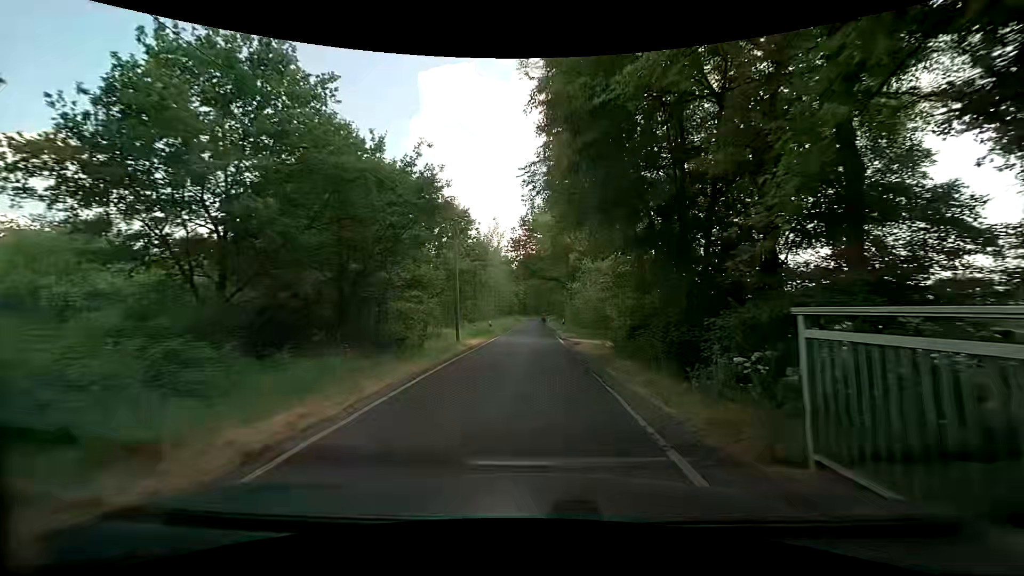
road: unclassified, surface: asphalt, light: Day
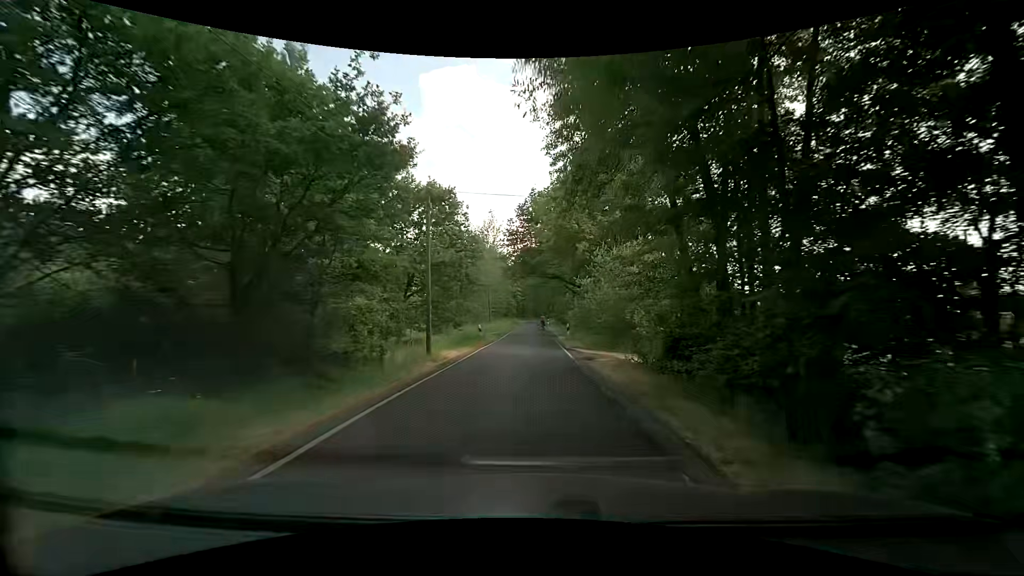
(0.0, +6.3) m; -1°
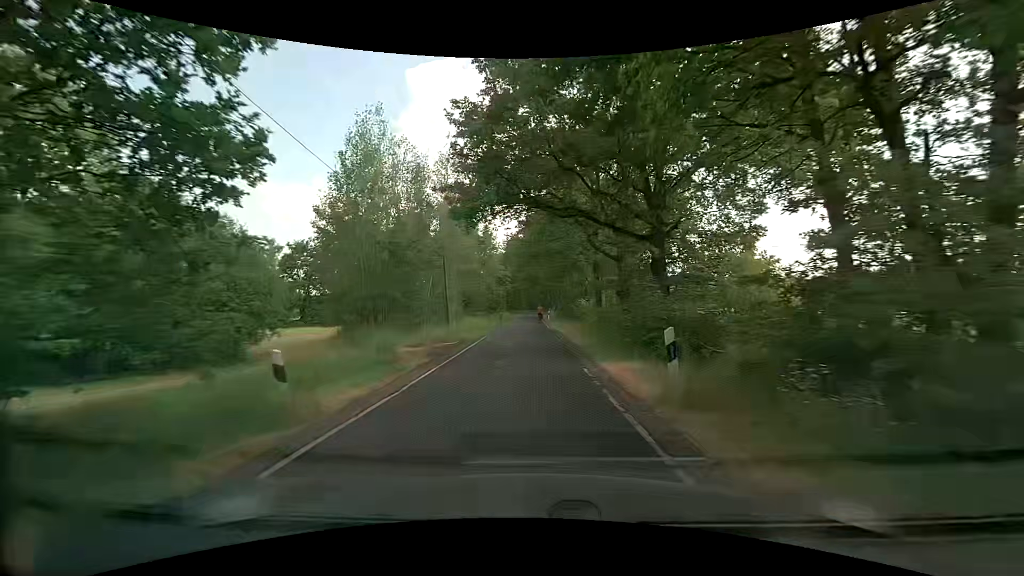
(+0.6, +24.5) m; +1°
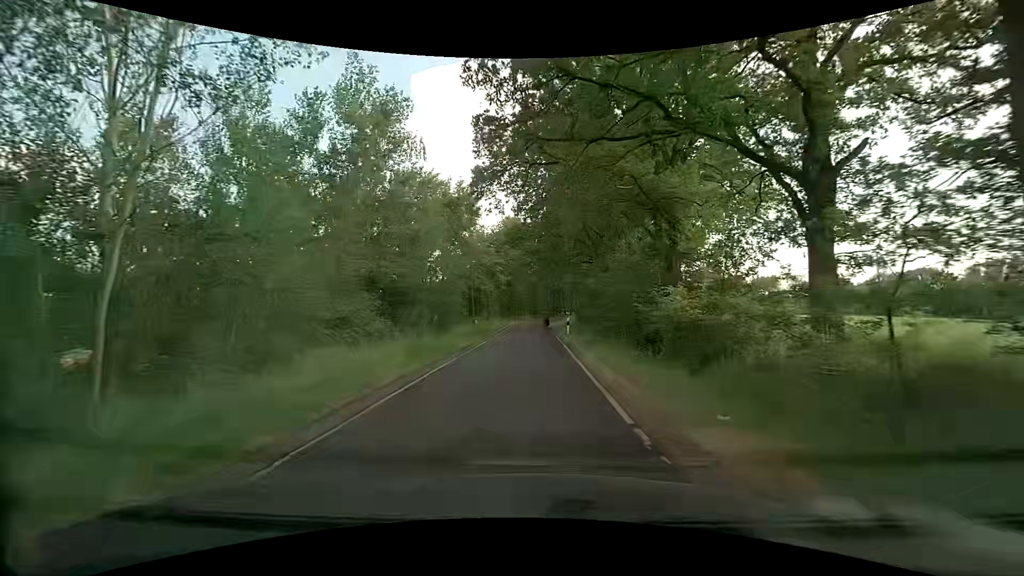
(+0.3, +27.9) m; -1°
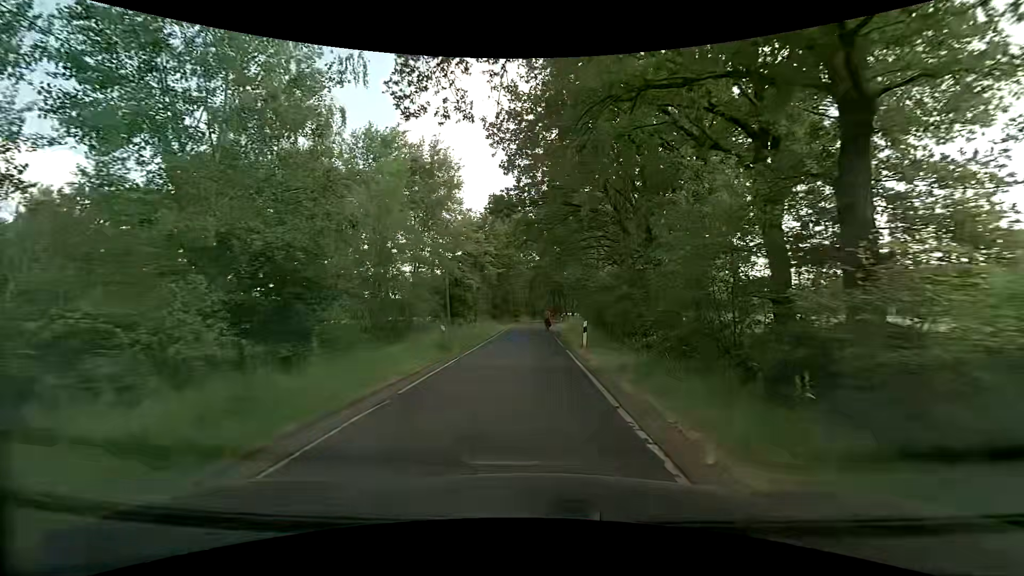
(+0.2, +10.9) m; +2°
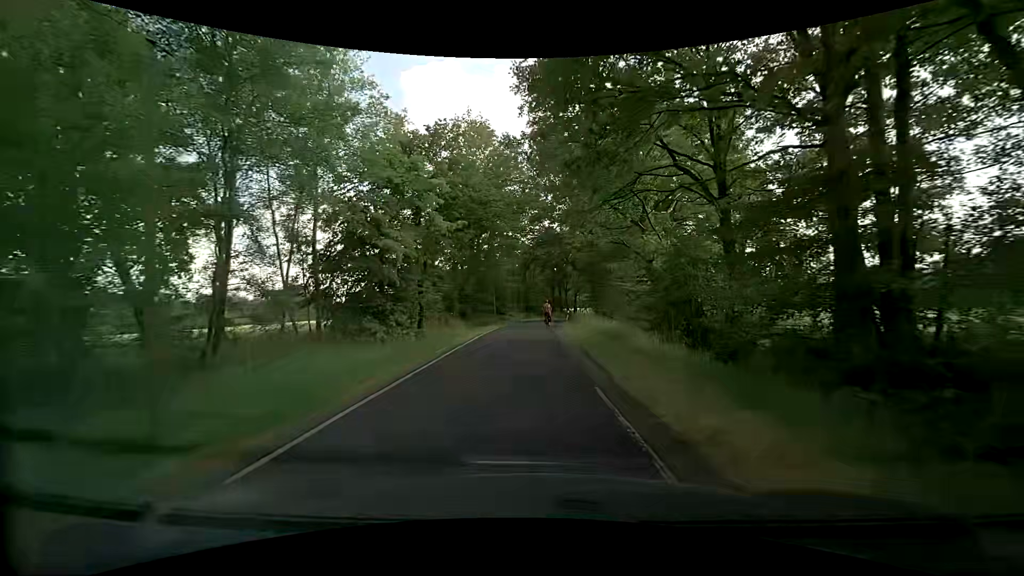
(-0.2, +21.8) m; -1°
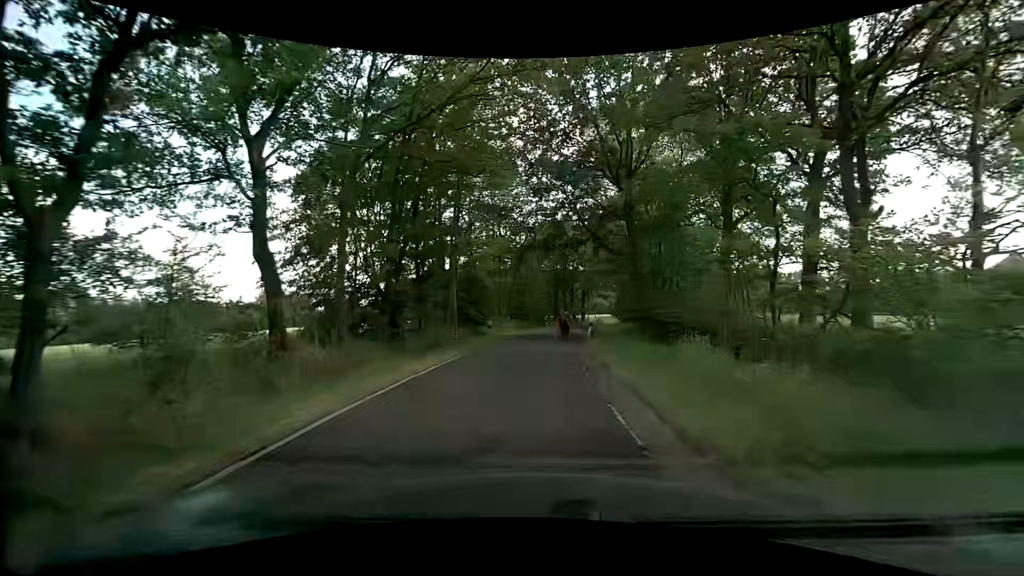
(+0.1, +20.5) m; 0°
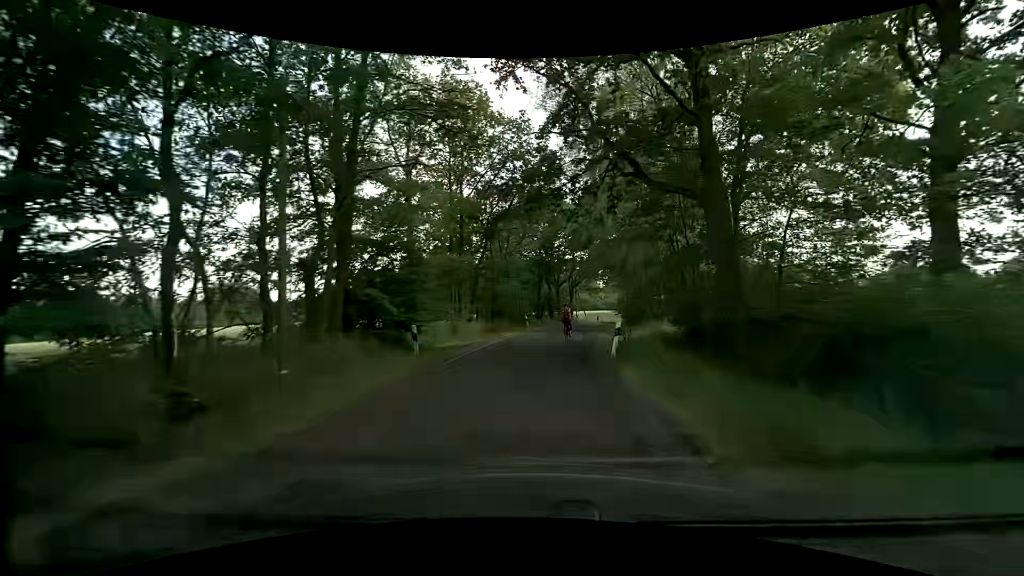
(+0.3, +14.1) m; +3°
